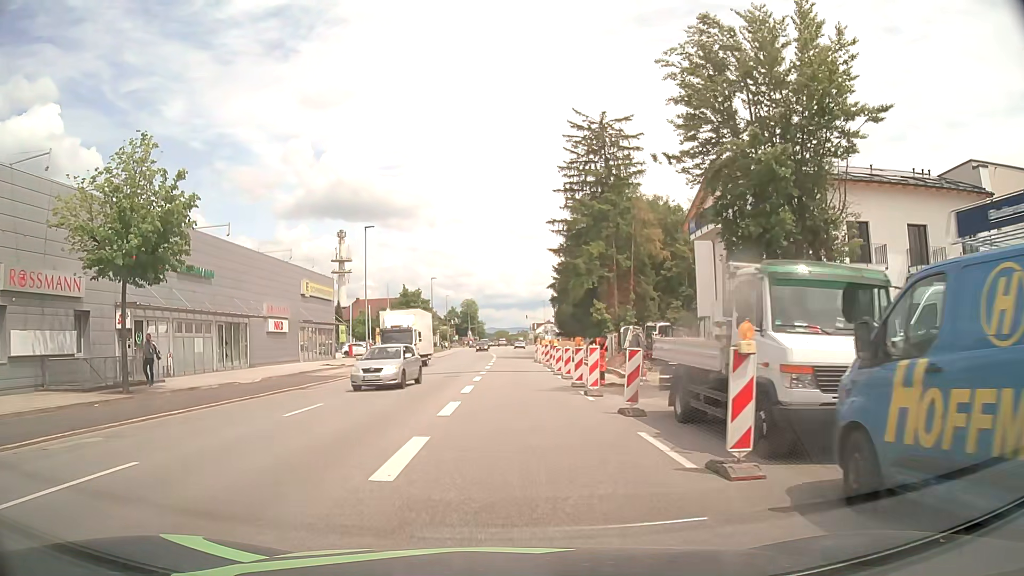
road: tertiary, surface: asphalt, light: Day
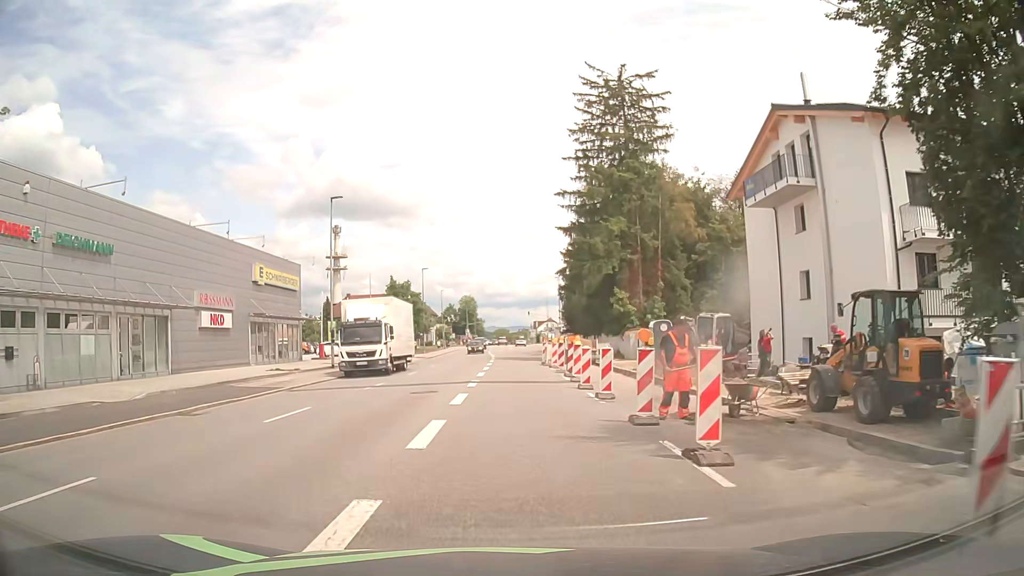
(0.0, +10.2) m; -1°
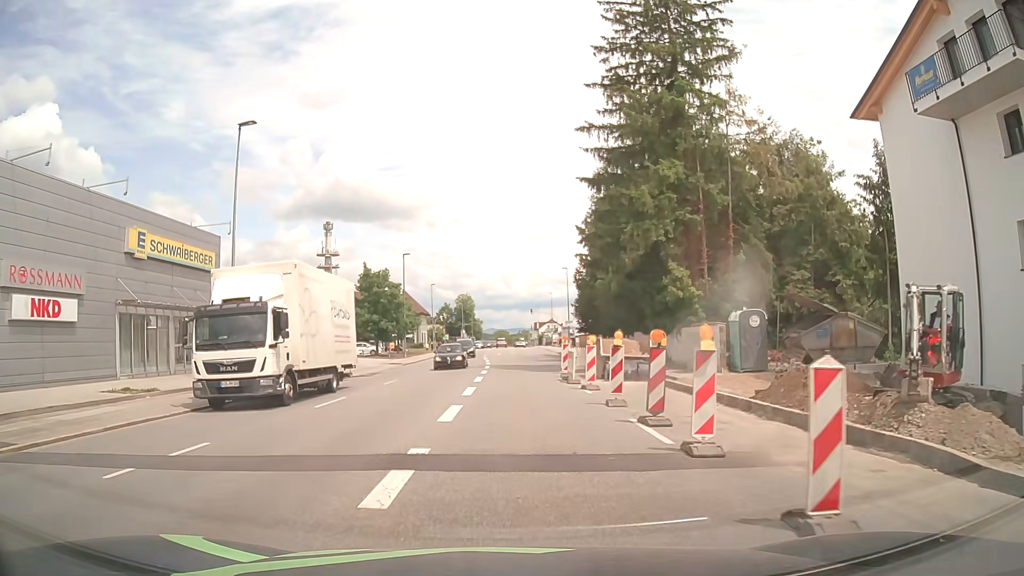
(+0.1, +15.0) m; +1°
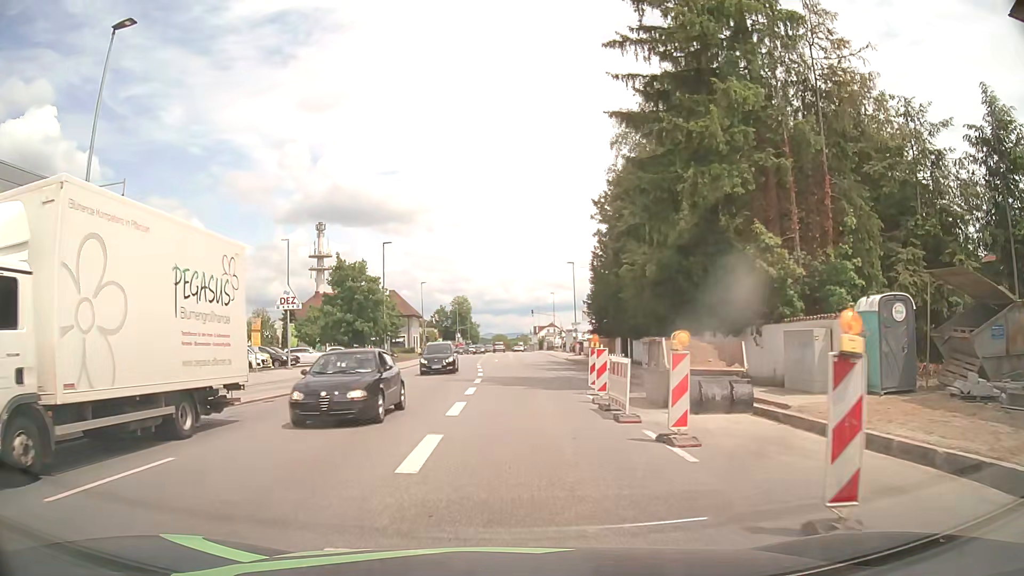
(0.0, +10.3) m; 0°
(0, +10) (0, +20) (0, +30) (0, +40) (-1, +50) (-1, +60) (-1, +70) (-1, +80) (-1, +90) (-1, +100) m
